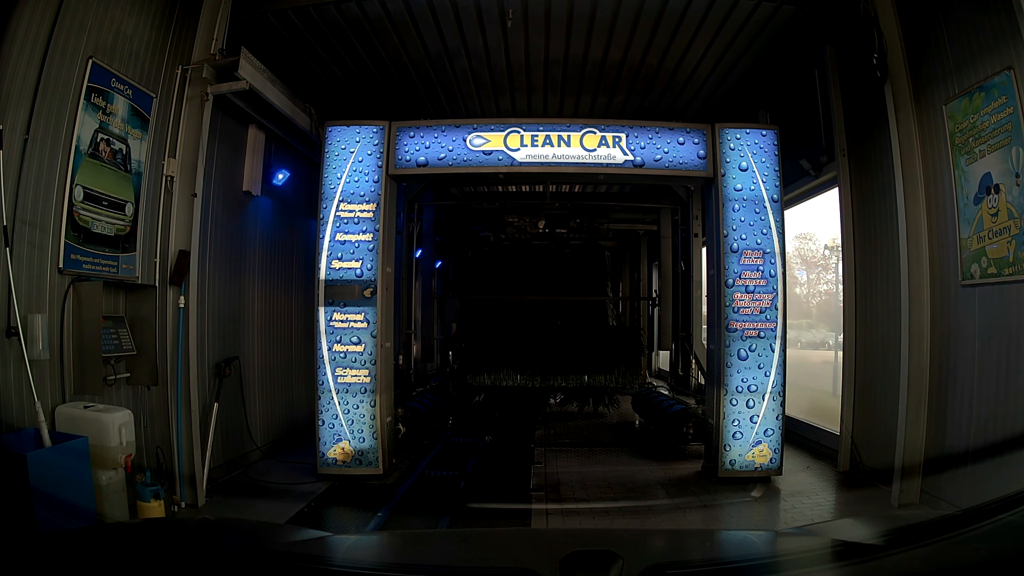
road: service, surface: asphalt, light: Day
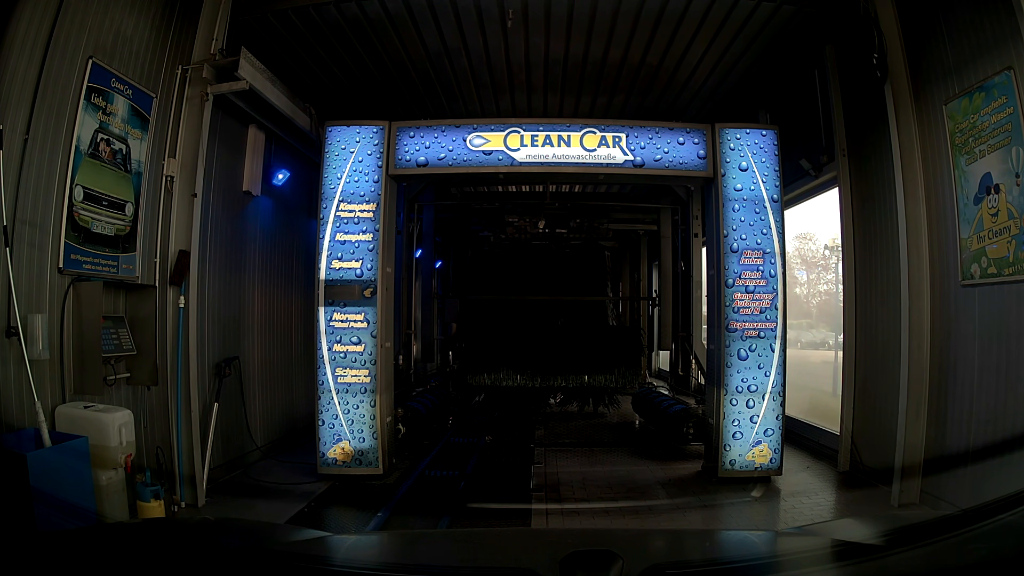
(0.0, 0.0) m; 0°
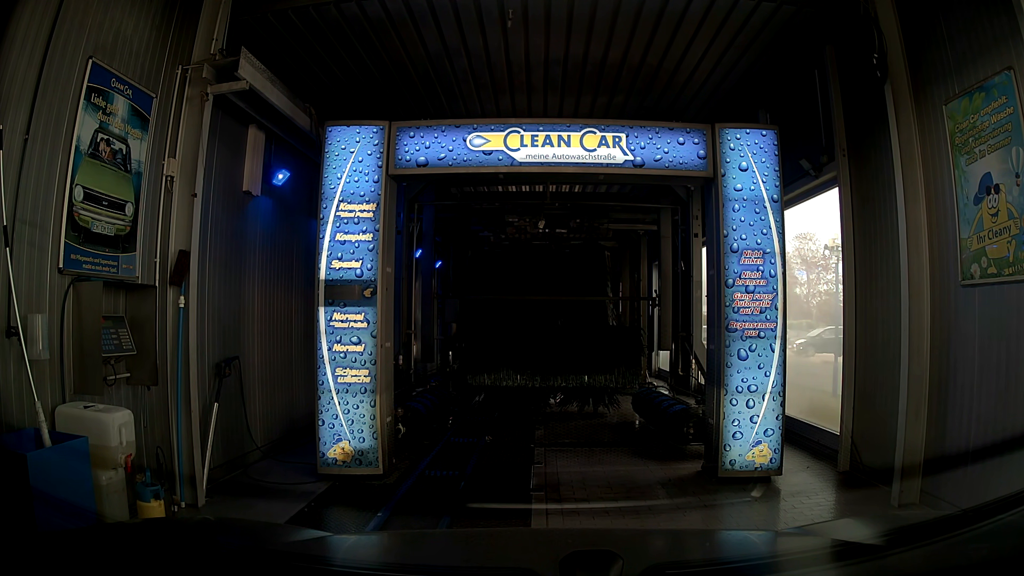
(0.0, 0.0) m; 0°
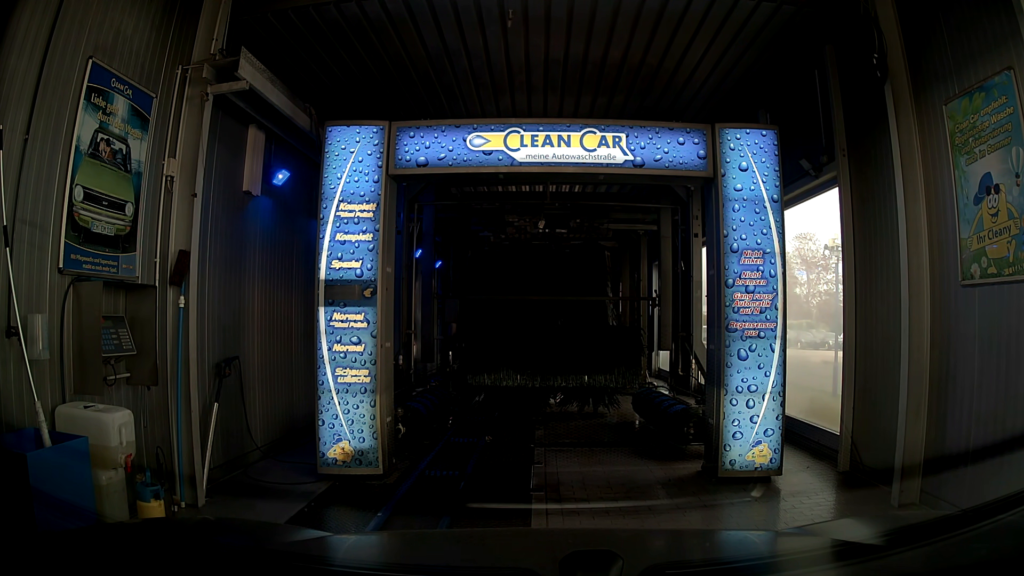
(0.0, 0.0) m; 0°
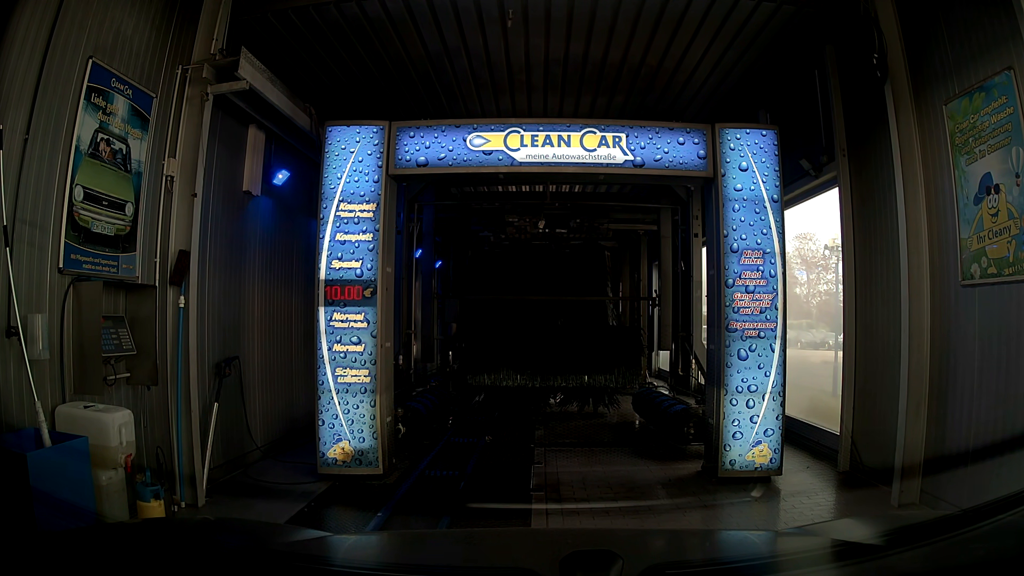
(0.0, 0.0) m; 0°
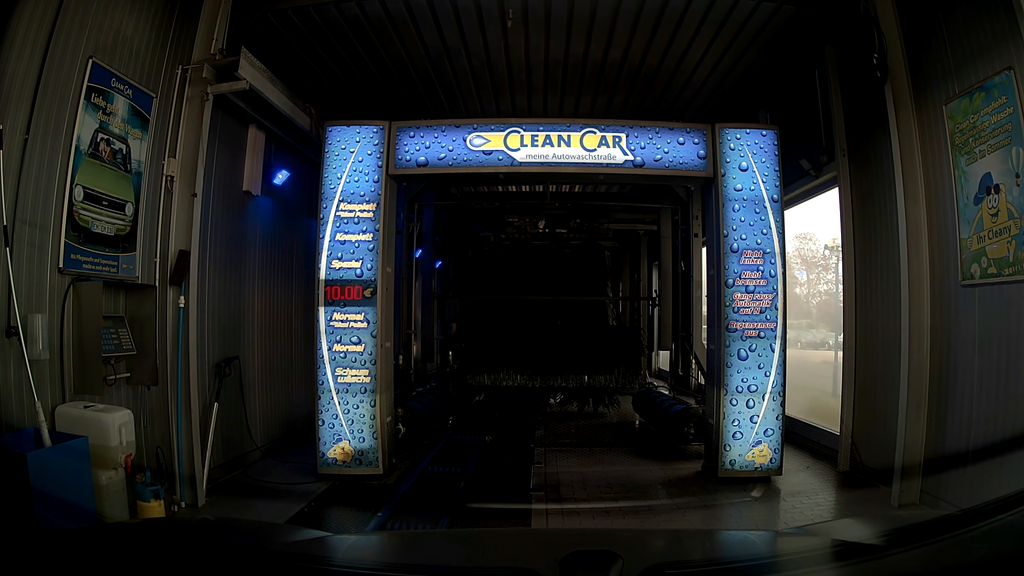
(0.0, 0.0) m; 0°
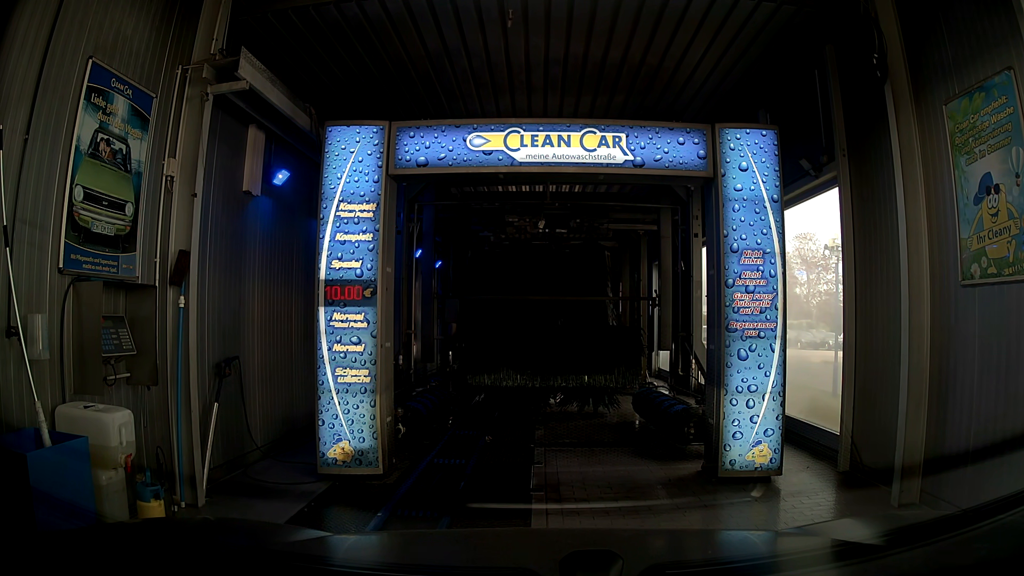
(0.0, 0.0) m; 0°
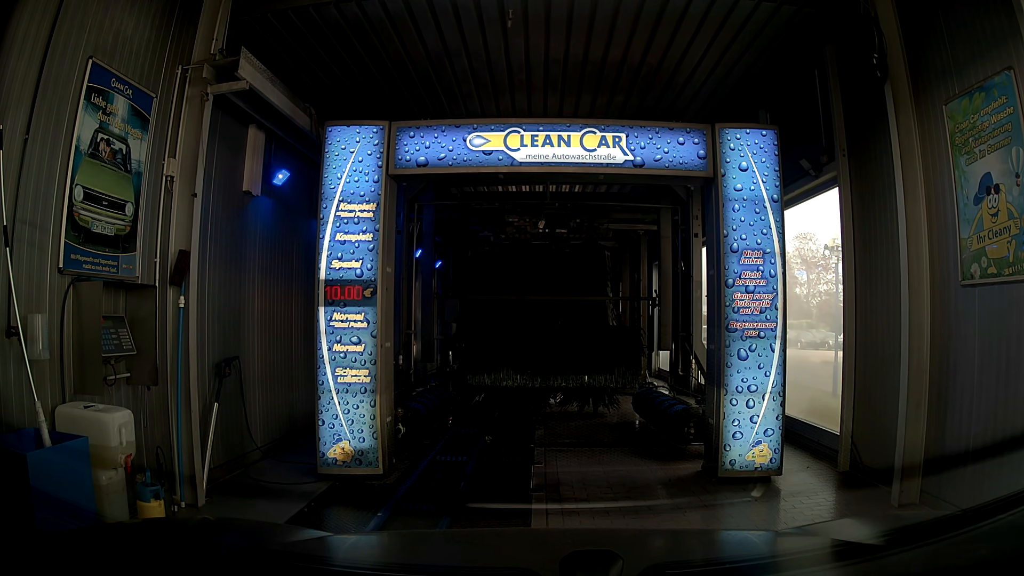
(0.0, 0.0) m; 0°
